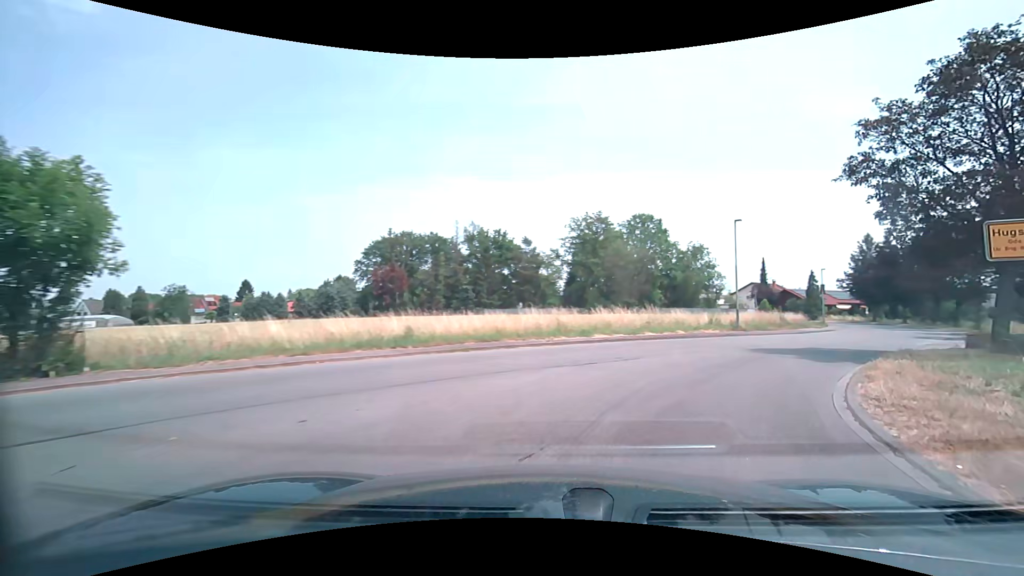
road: unclassified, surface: asphalt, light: Day
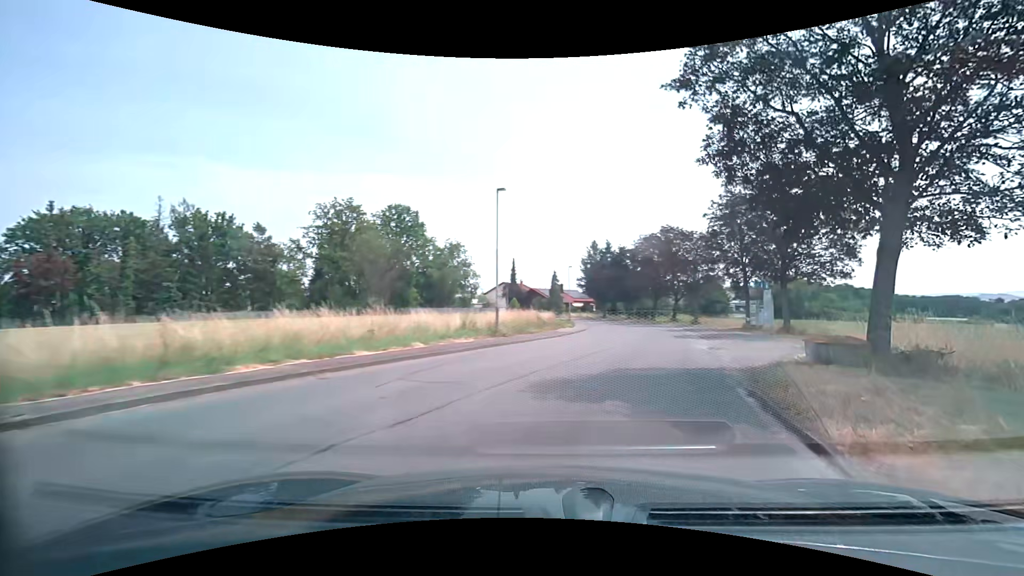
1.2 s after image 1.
(+2.8, +9.6) m; +29°
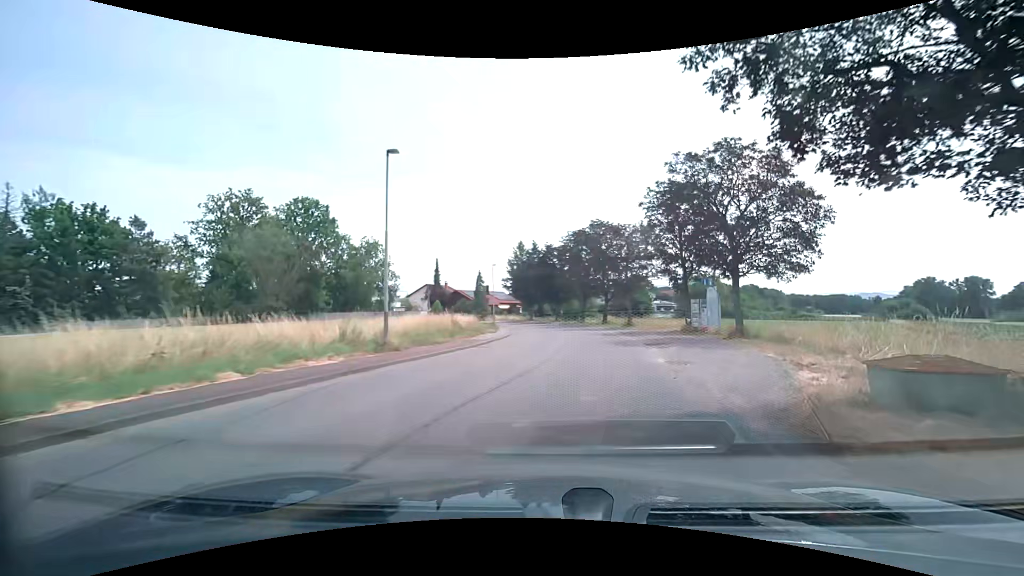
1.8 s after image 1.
(+0.5, +5.4) m; +11°
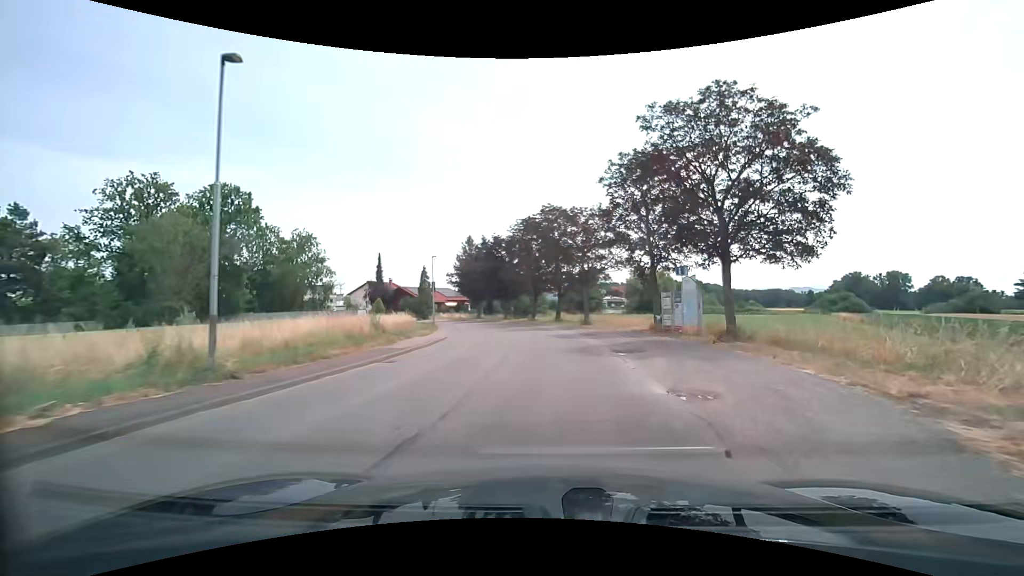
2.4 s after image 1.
(+0.4, +5.7) m; +6°
